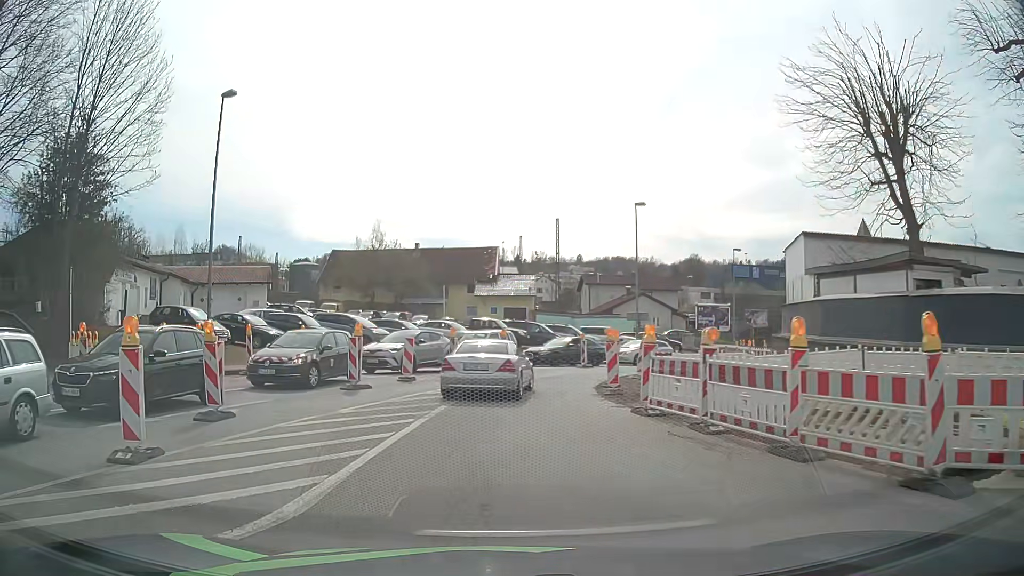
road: tertiary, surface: asphalt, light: Day
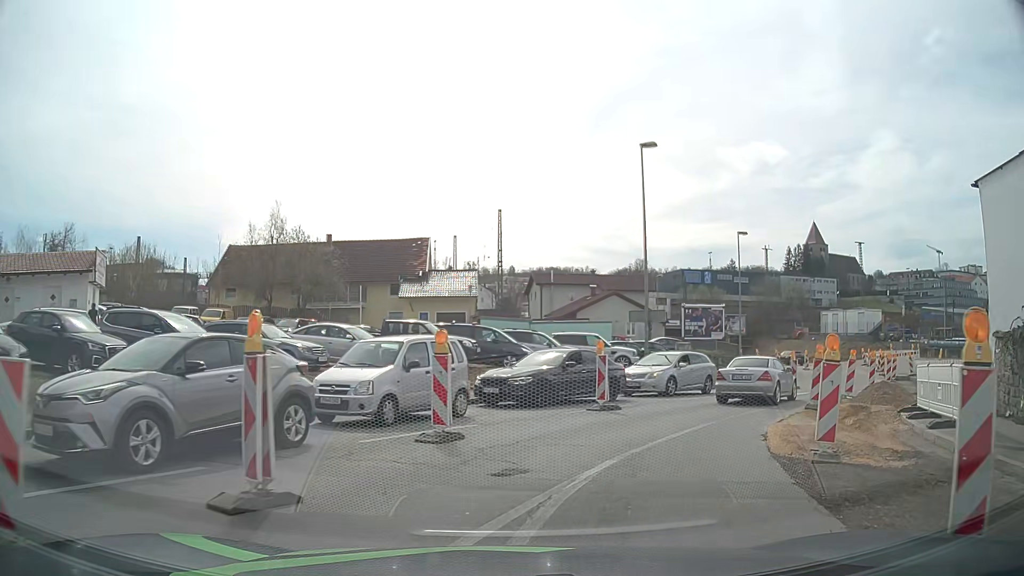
(-0.4, +16.2) m; +5°
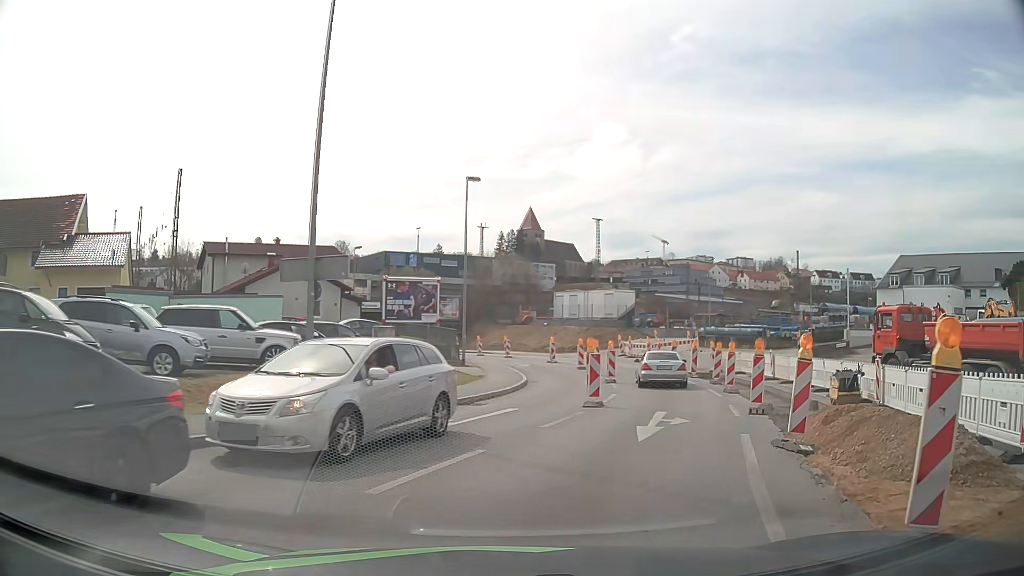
(+2.8, +13.6) m; +24°
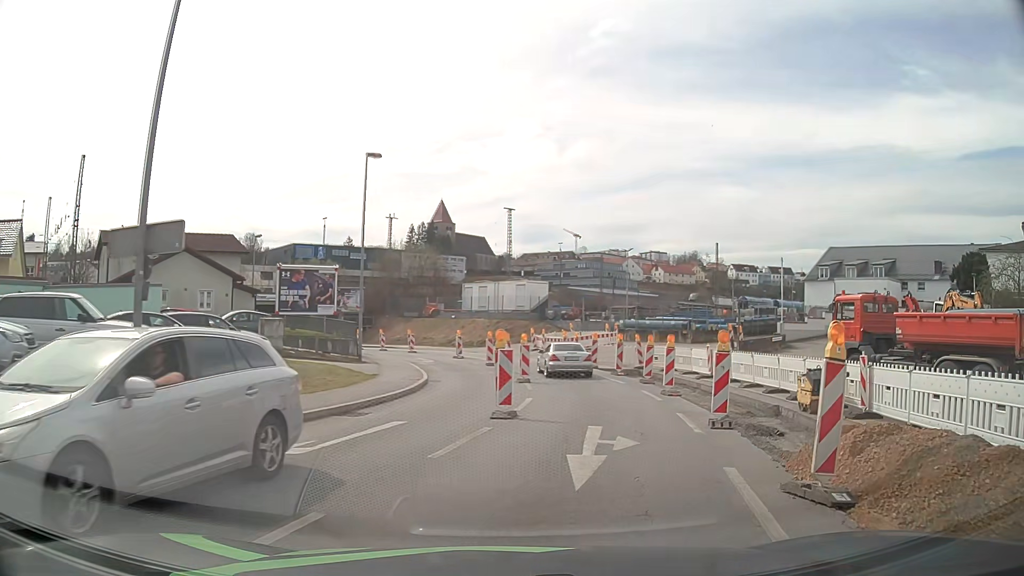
(+0.3, +3.7) m; +9°
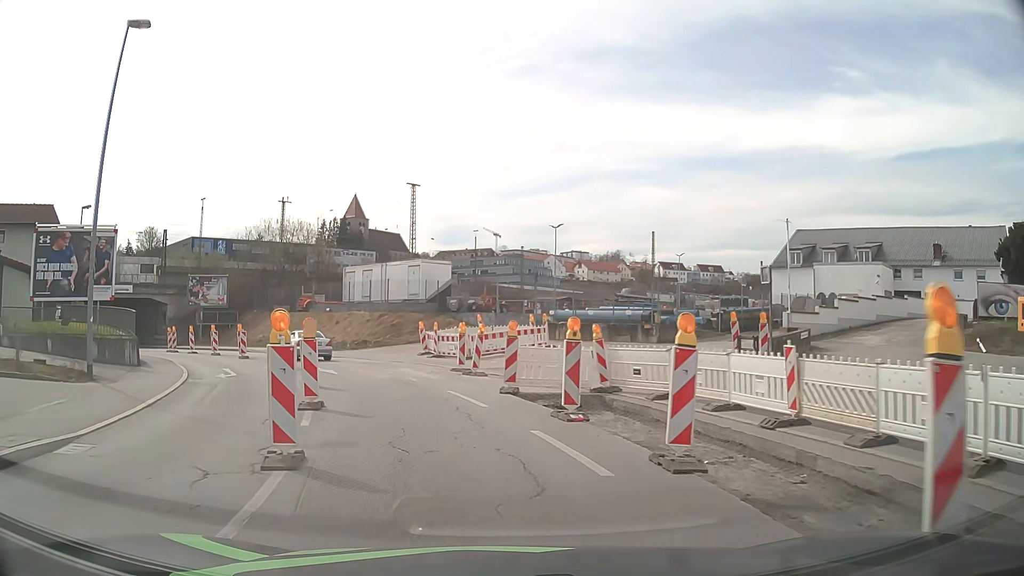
(+2.0, +16.0) m; +7°
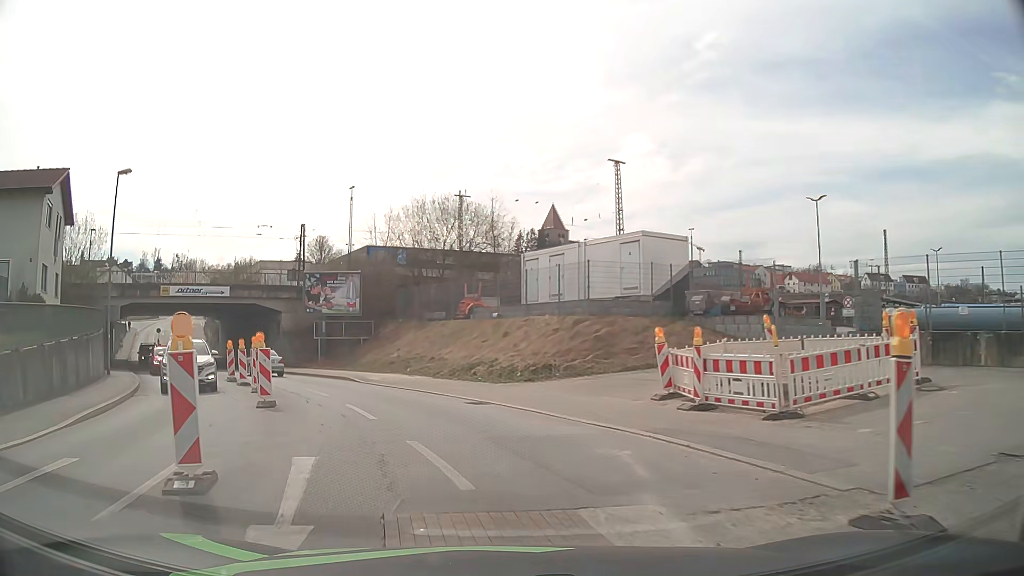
(-2.3, +17.9) m; -17°
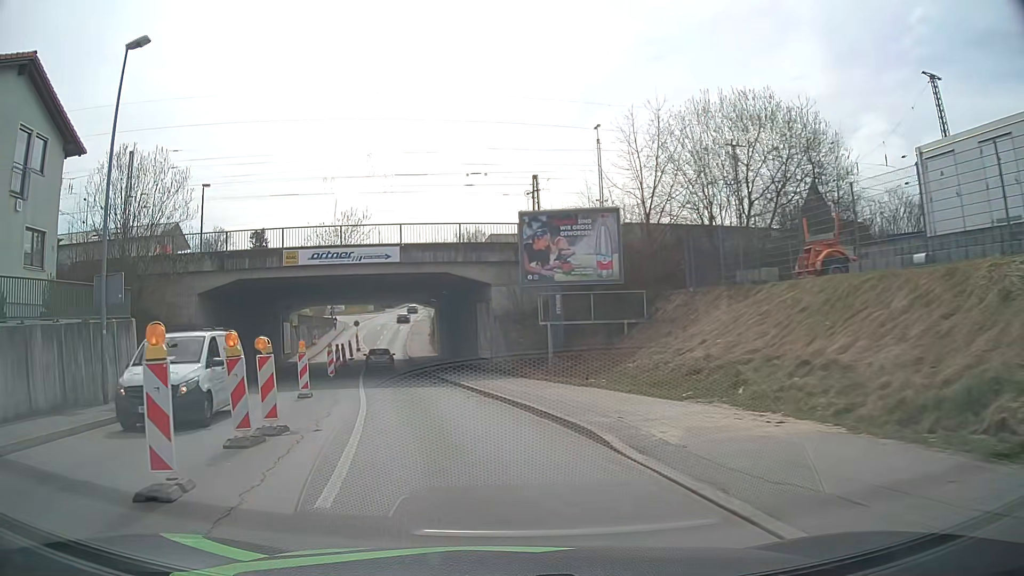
(-3.4, +18.5) m; -22°
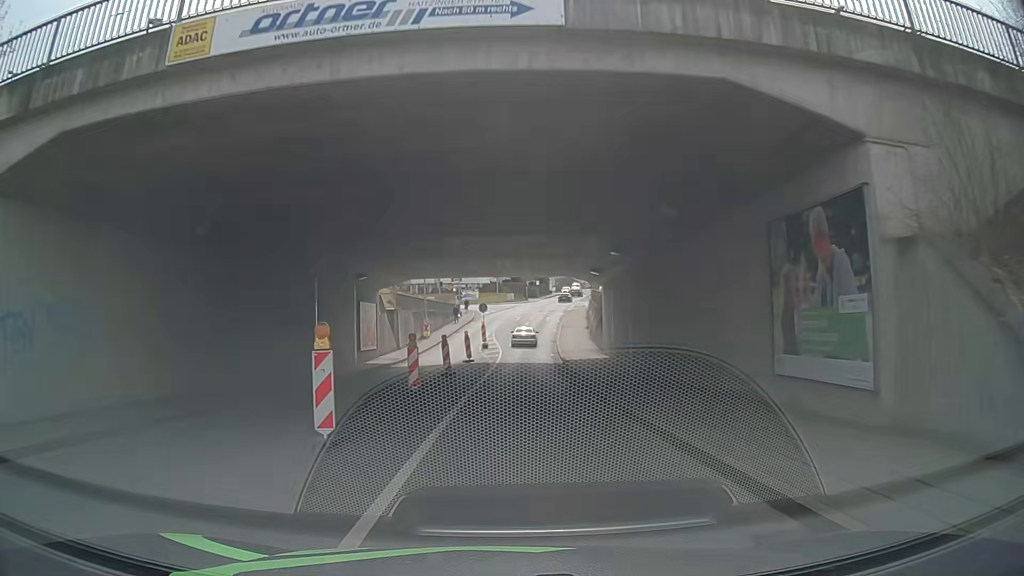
(-3.5, +21.7) m; -12°
